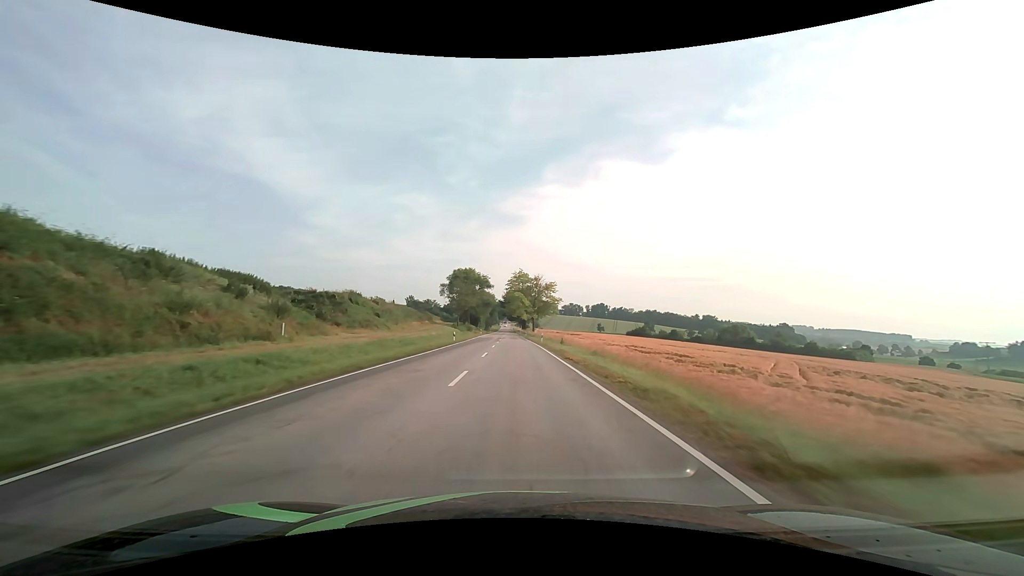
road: secondary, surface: asphalt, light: Day
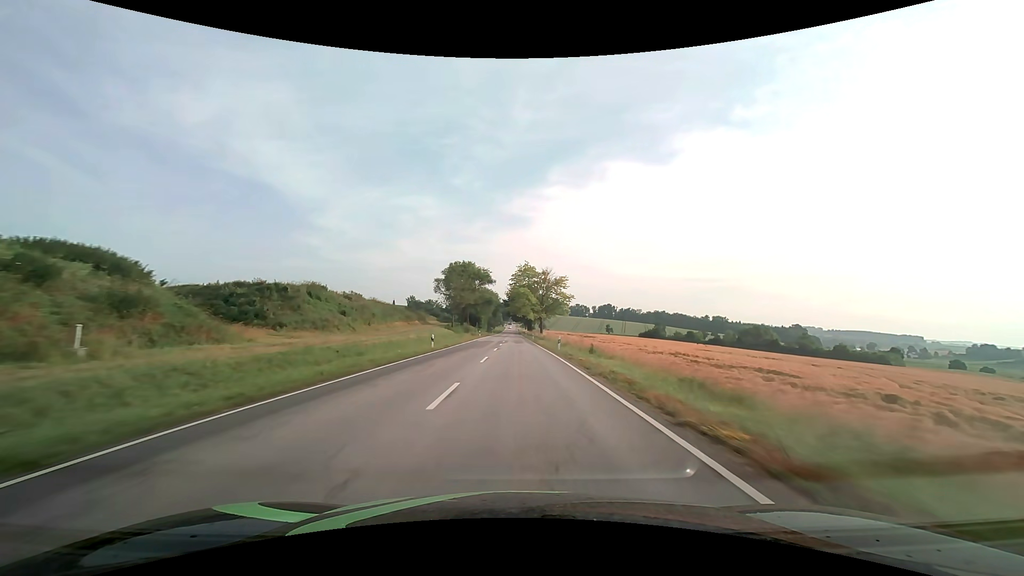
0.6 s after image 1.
(-0.1, +15.2) m; -1°
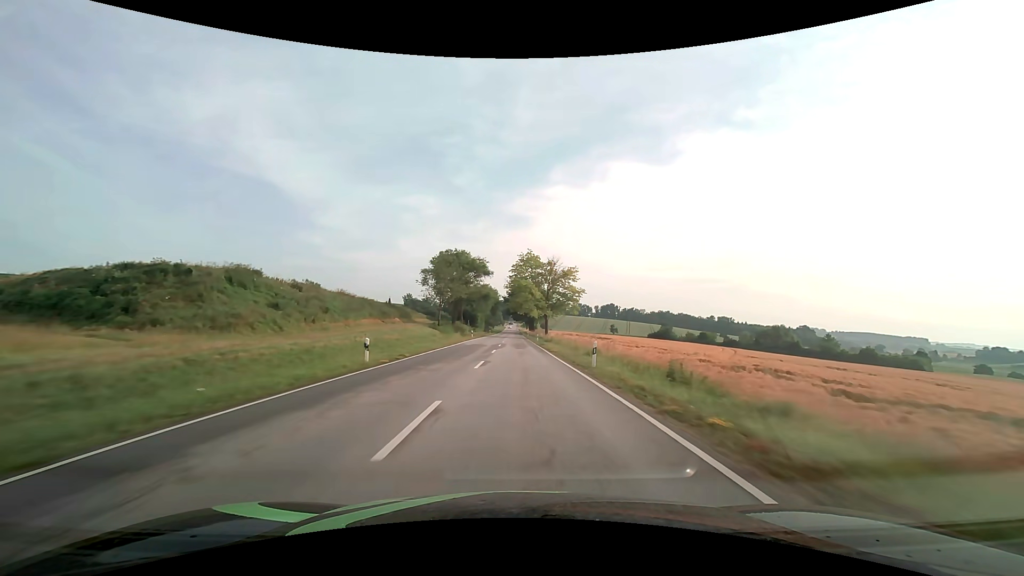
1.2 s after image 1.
(-0.1, +15.2) m; 0°
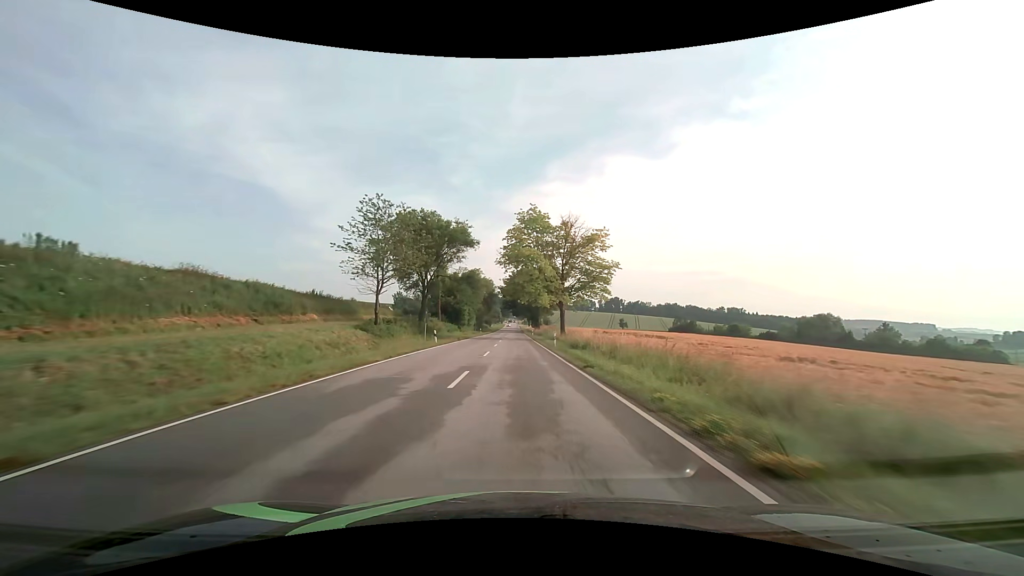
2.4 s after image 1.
(+0.1, +30.3) m; 0°
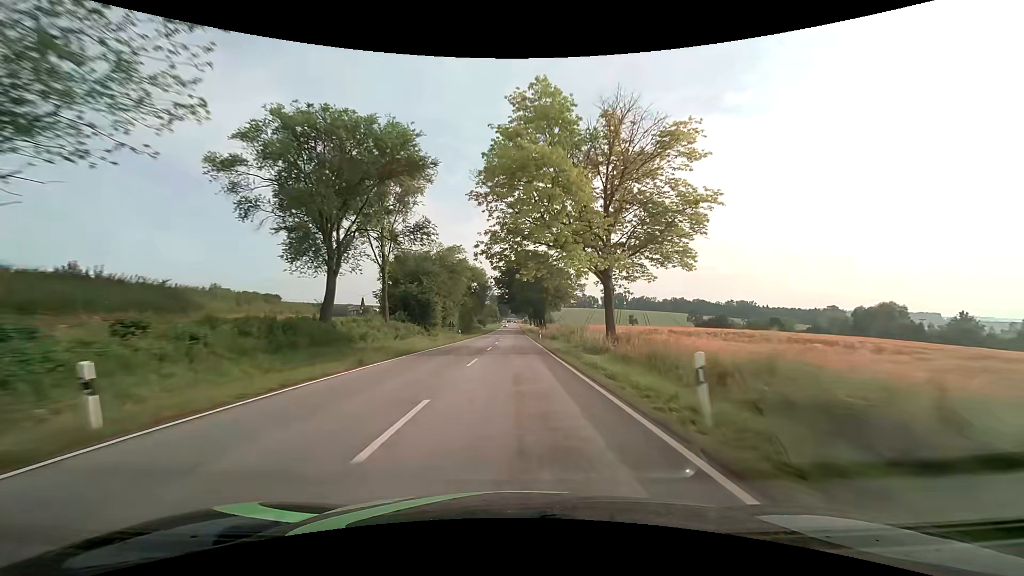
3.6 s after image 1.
(0.0, +29.5) m; 0°
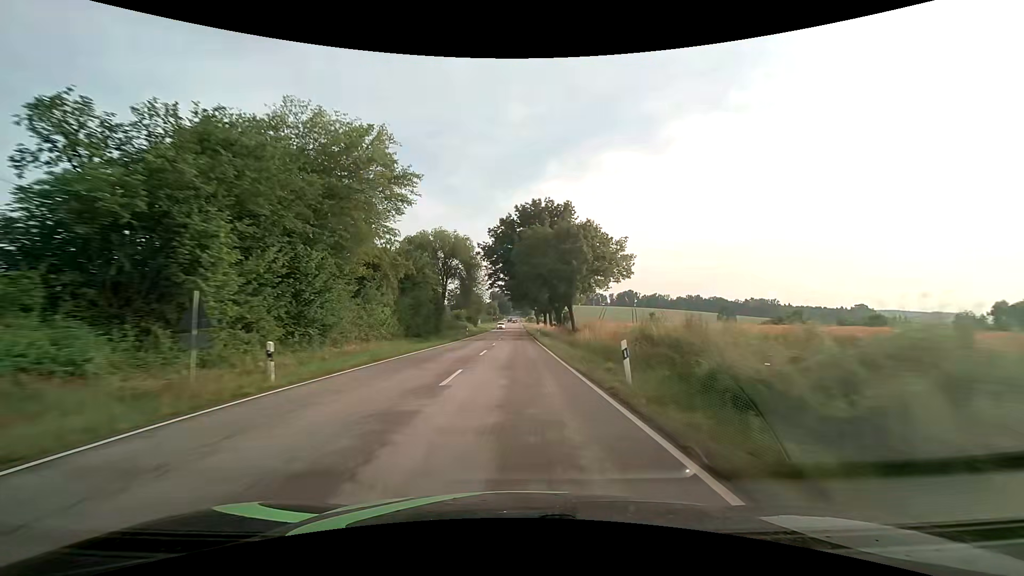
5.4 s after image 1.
(-0.1, +41.7) m; 0°
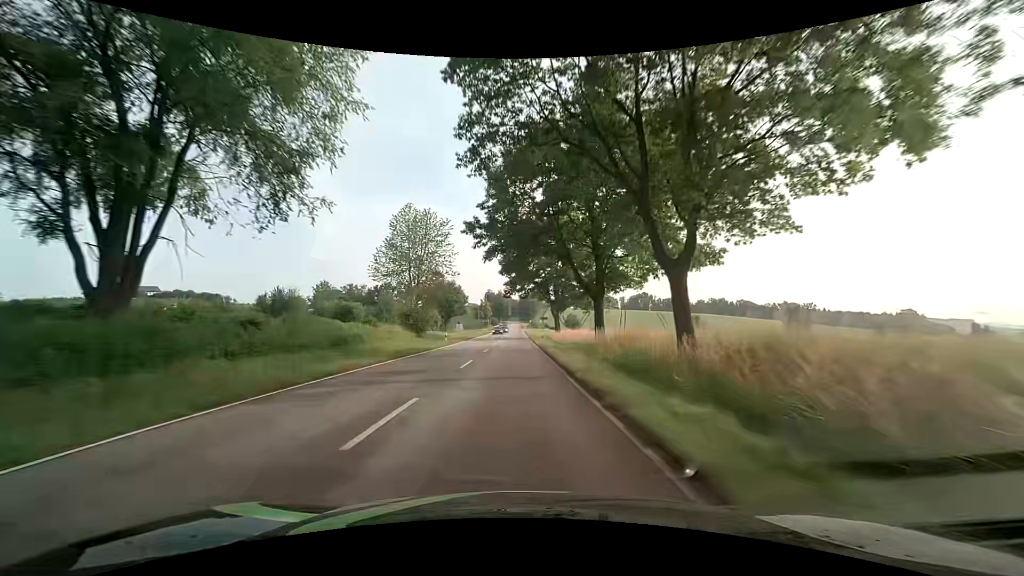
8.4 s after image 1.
(0.0, +65.6) m; 0°
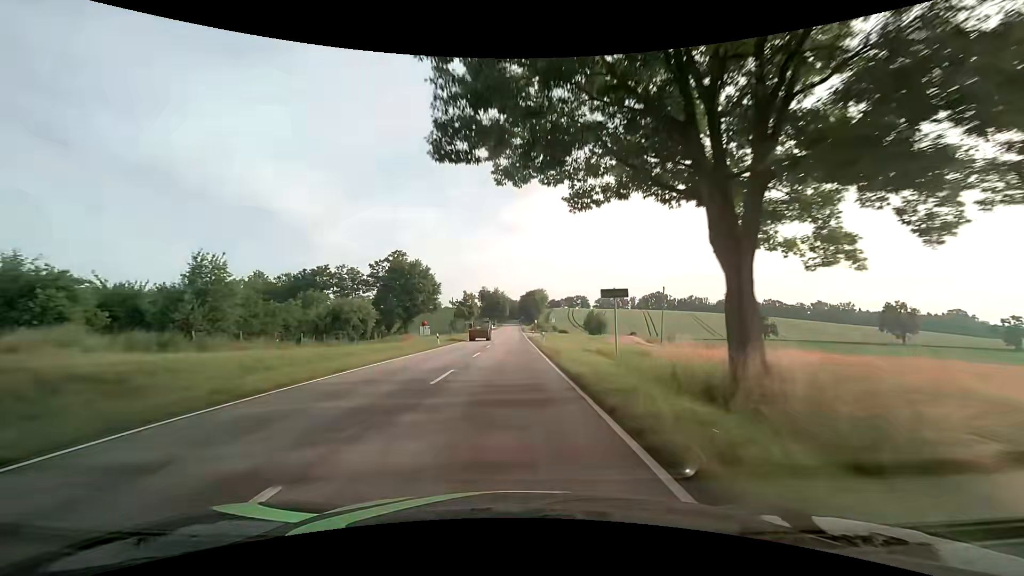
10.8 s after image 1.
(-0.2, +53.4) m; 0°
(0, +10) (0, +20) (0, +30) (0, +40) (0, +50) (0, +60) (0, +70) (0, +80) (-1, +90) (-1, +100) m
